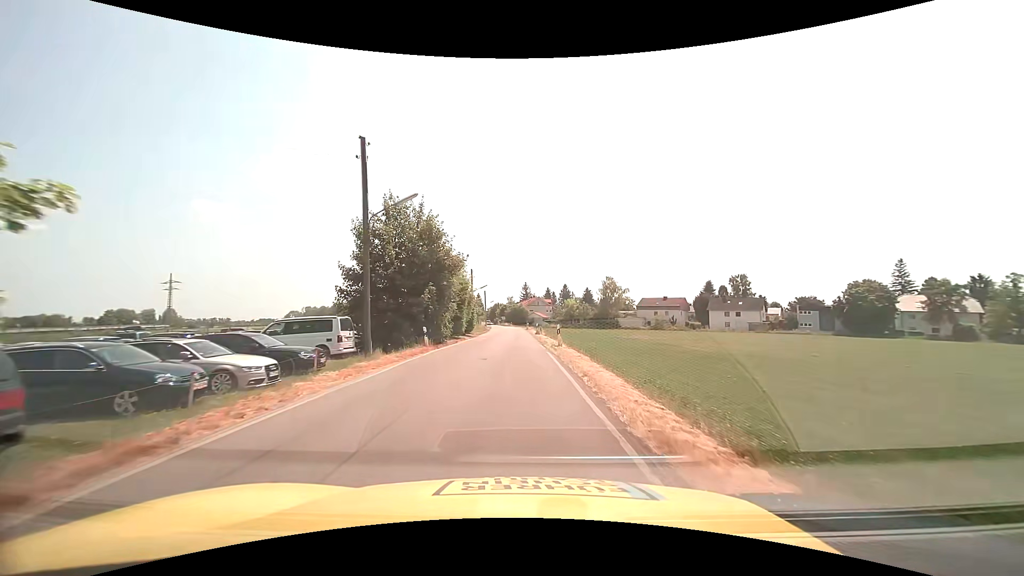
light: Day
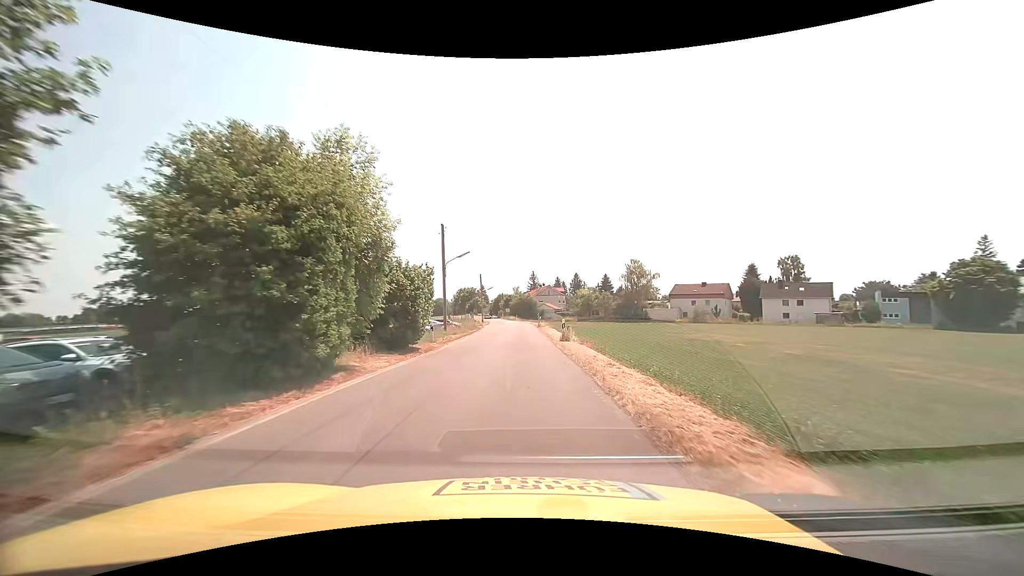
(-0.2, +26.0) m; -1°
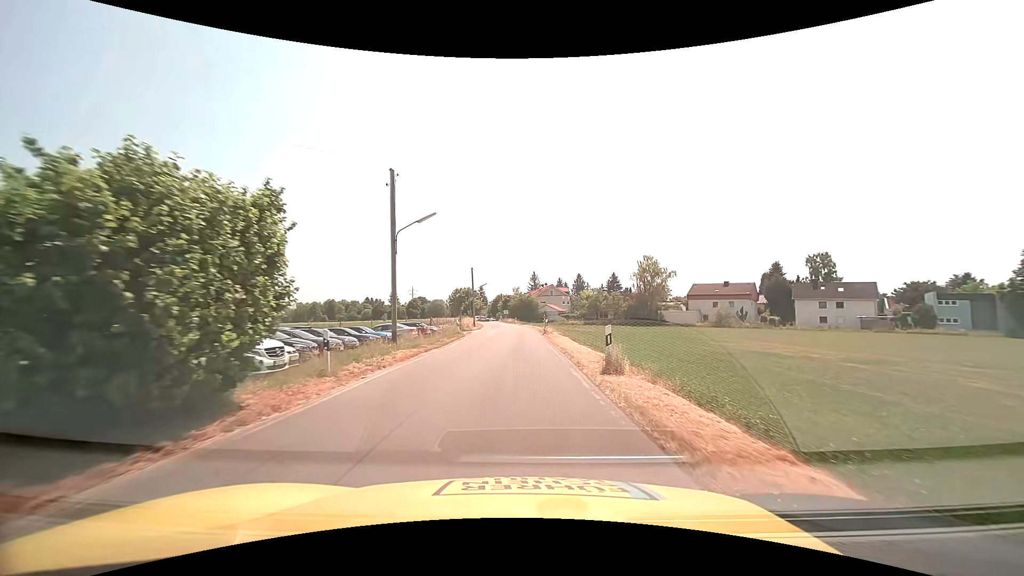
(0.0, +13.4) m; -1°
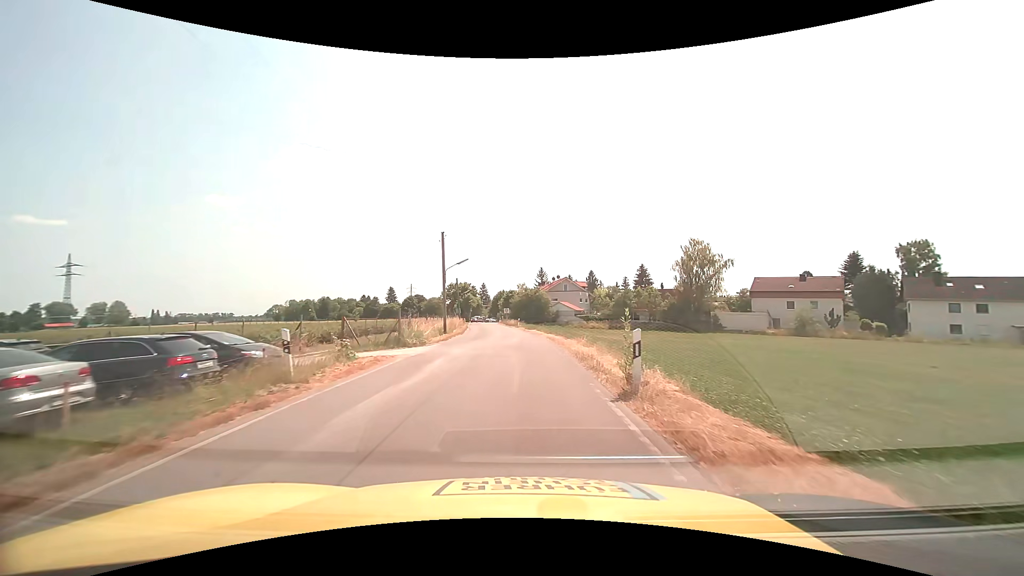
(+0.1, +27.3) m; 0°
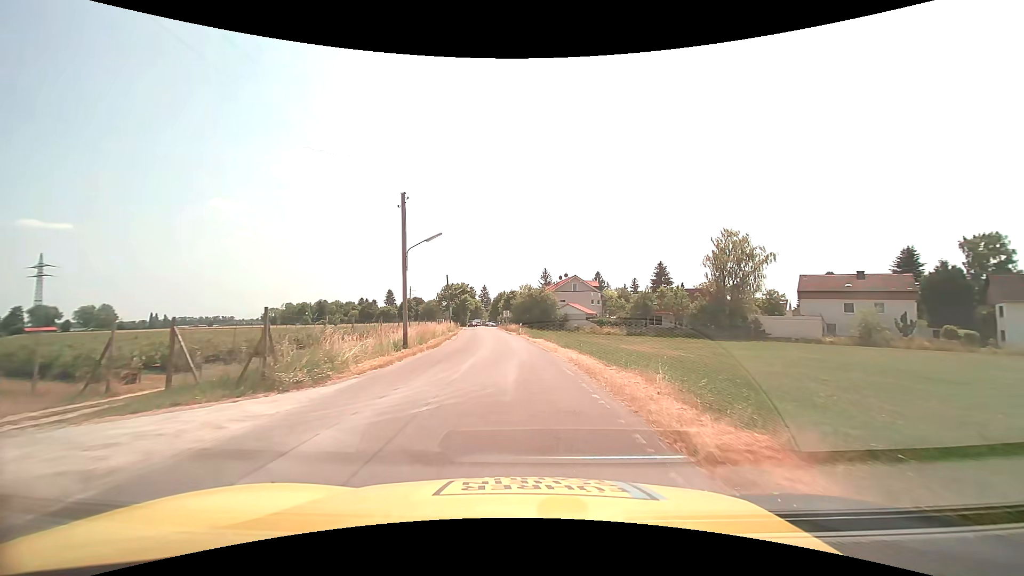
(0.0, +13.0) m; 0°
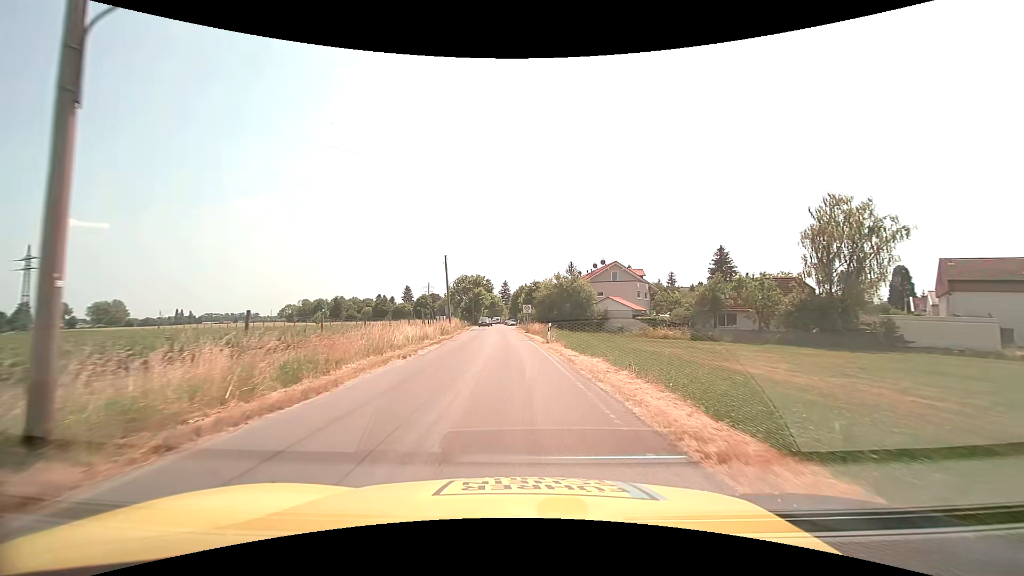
(-0.3, +18.9) m; -2°
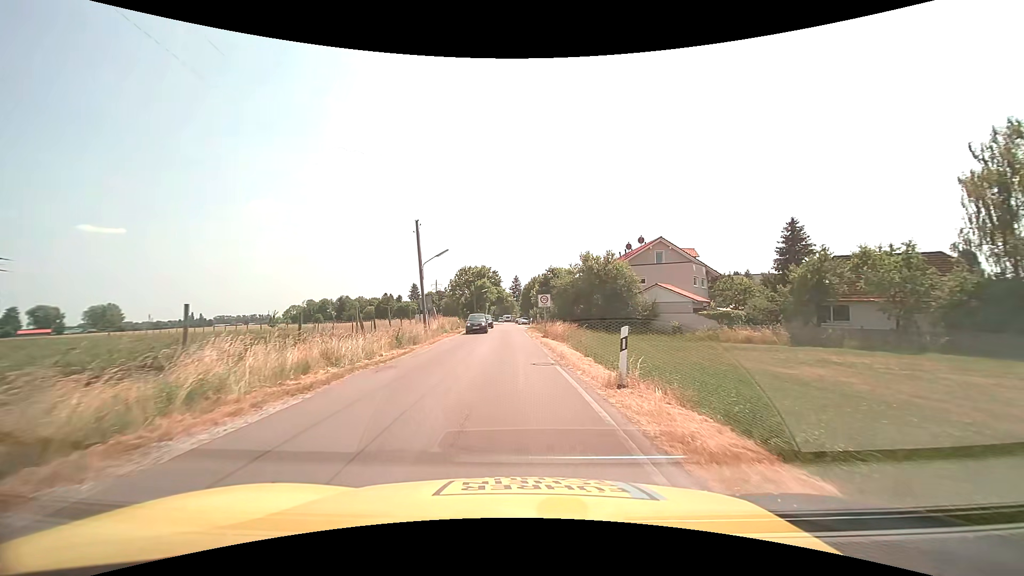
(-0.2, +17.5) m; -1°
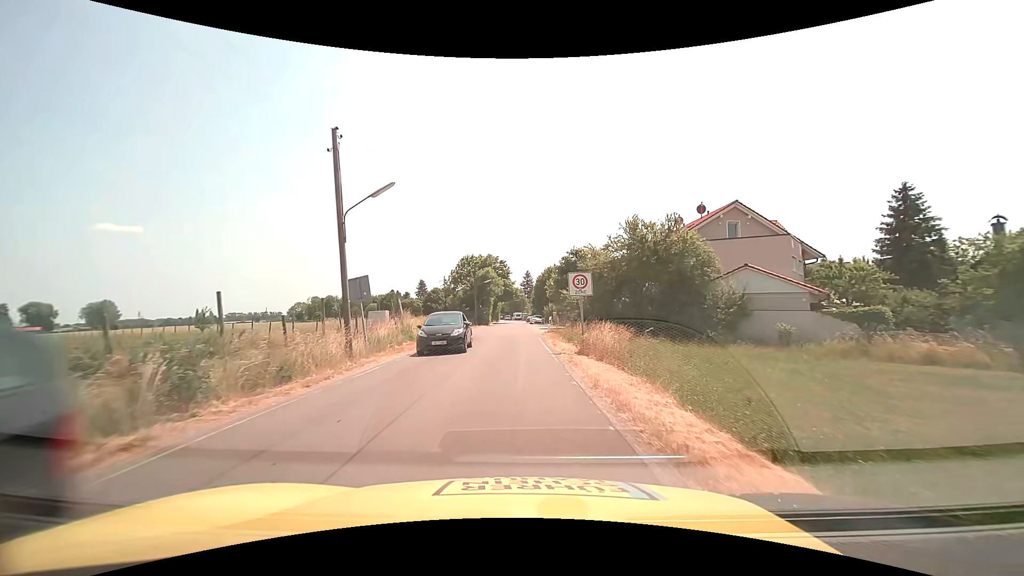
(-0.2, +15.6) m; -1°
(0, +10) (0, +20) (-1, +30) (-1, +40) (-1, +50) (-2, +60) (-2, +70) (-2, +80) (-2, +90) (-2, +100) m
